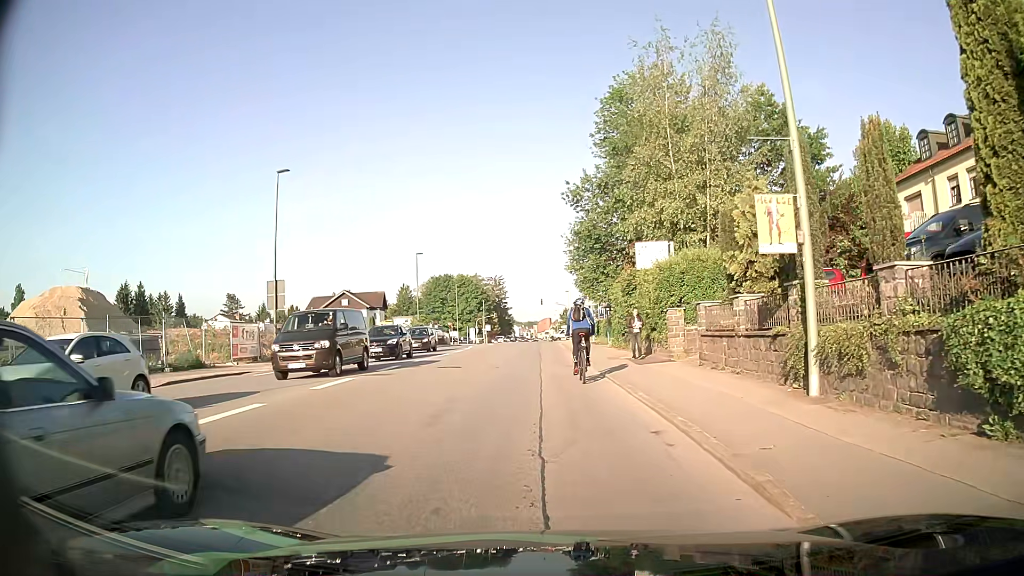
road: tertiary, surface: asphalt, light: Day
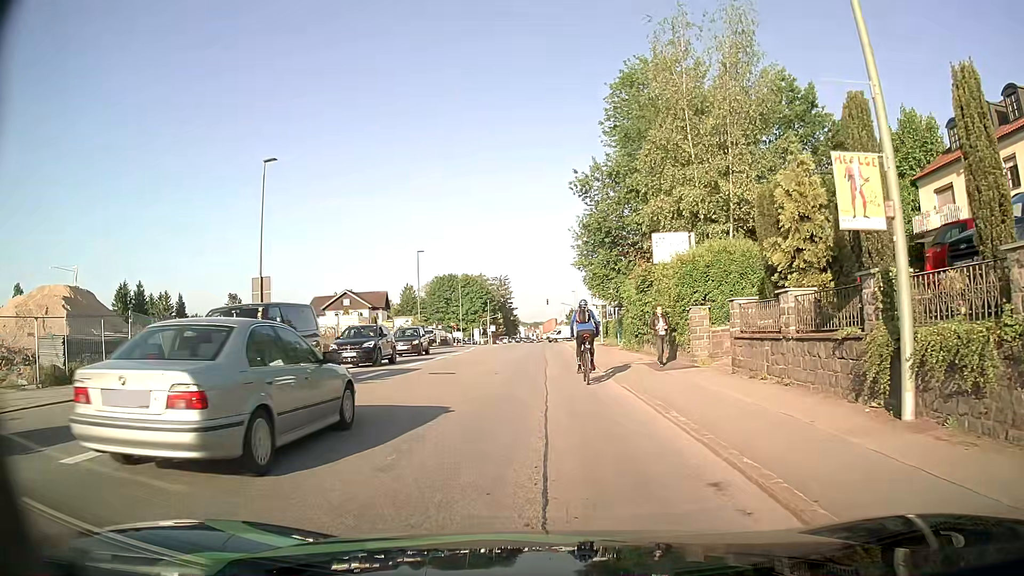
(0.0, +2.7) m; -1°
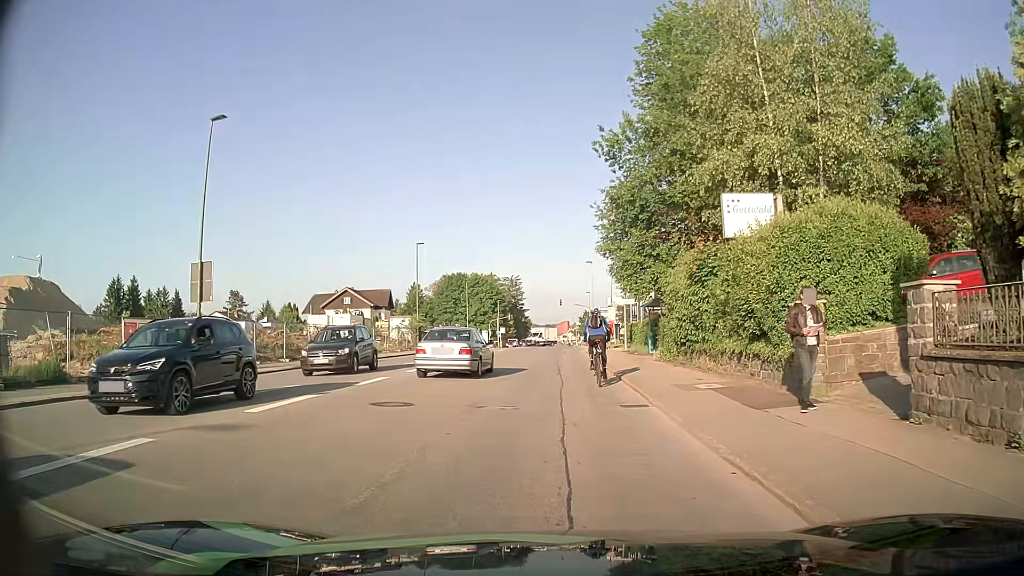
(0.0, +7.7) m; -1°
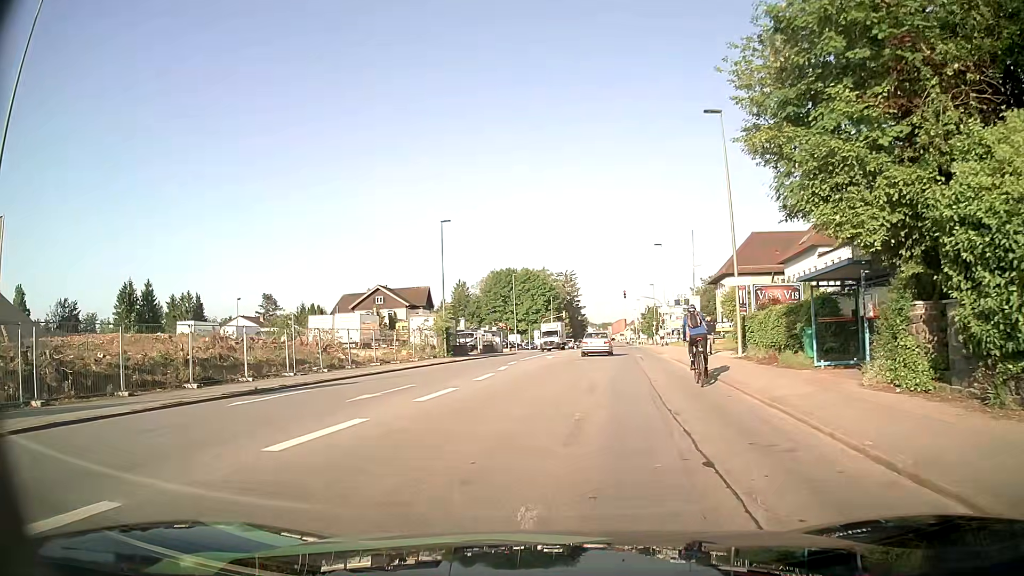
(-0.5, +14.9) m; -5°
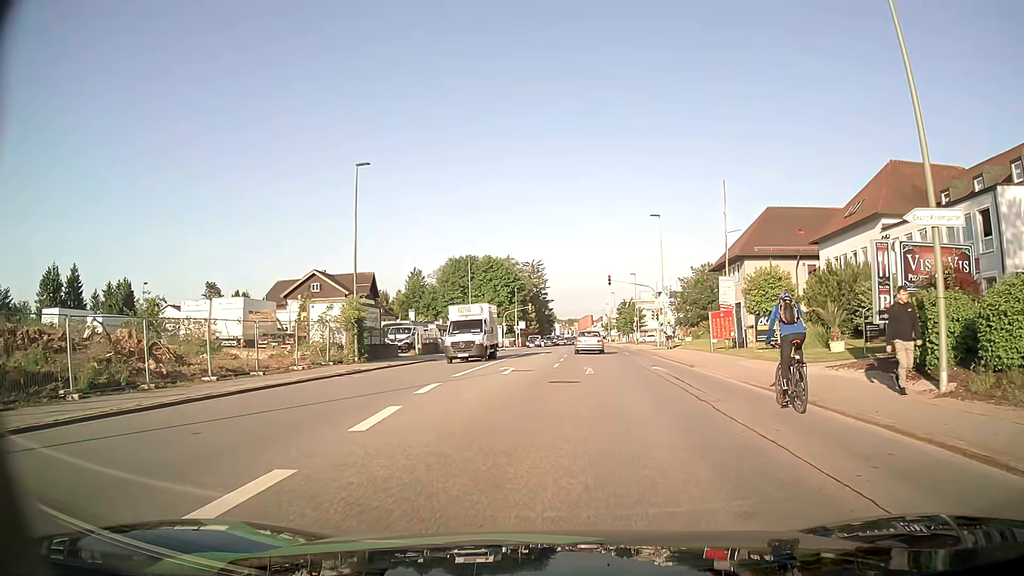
(+0.4, +16.6) m; +3°
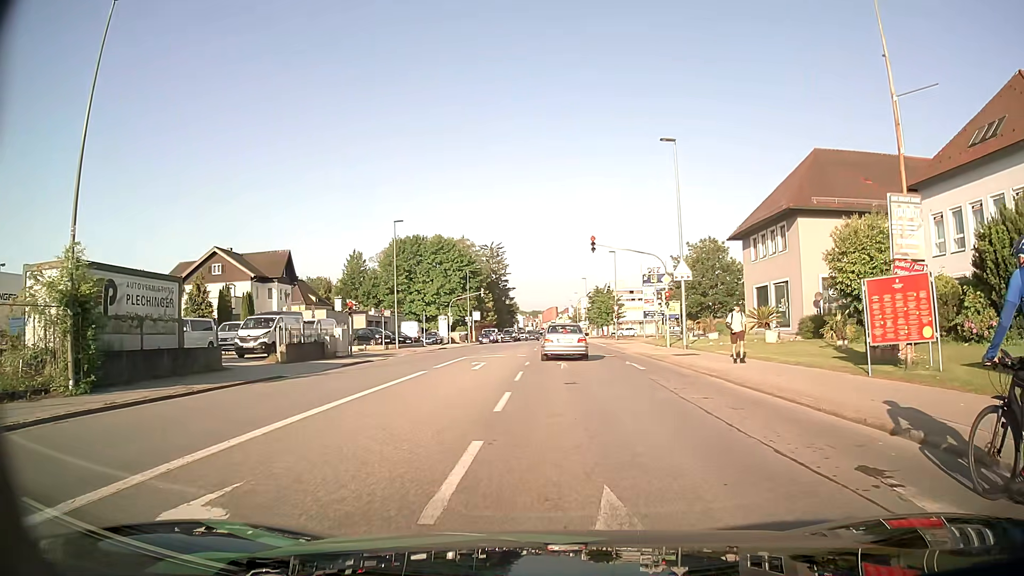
(+0.9, +19.9) m; +4°
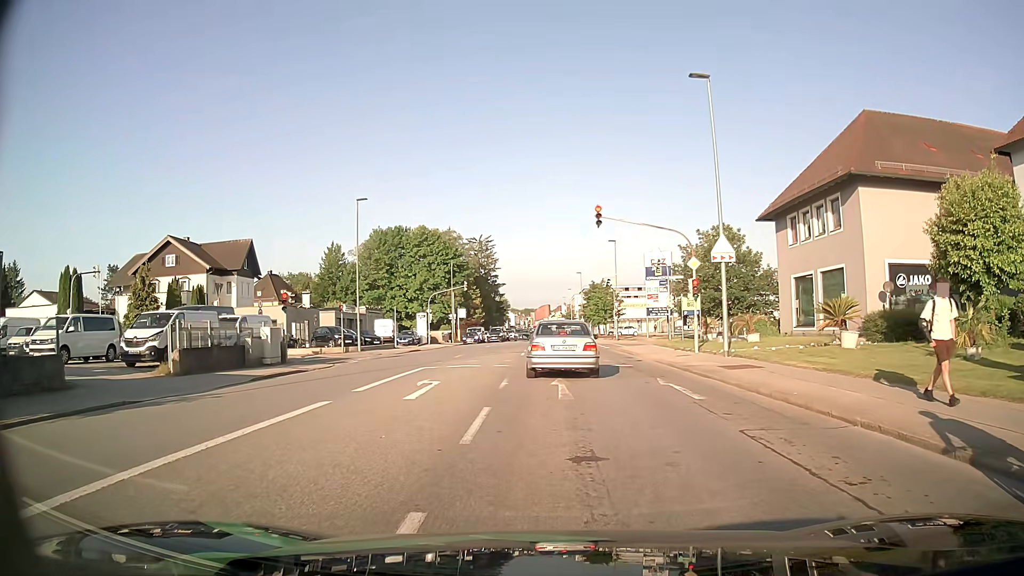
(0.0, +8.6) m; +1°
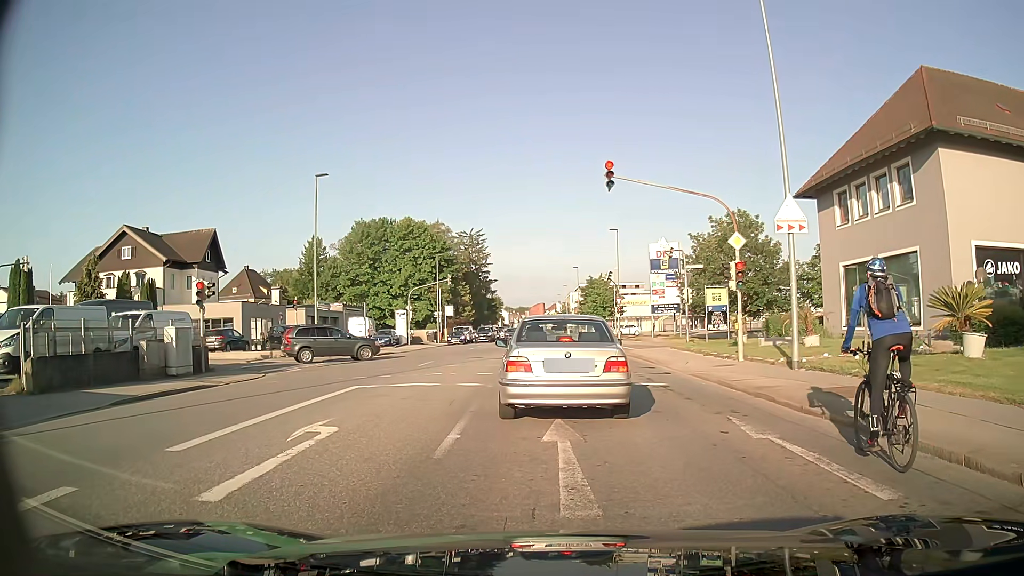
(-0.1, +7.0) m; -2°
